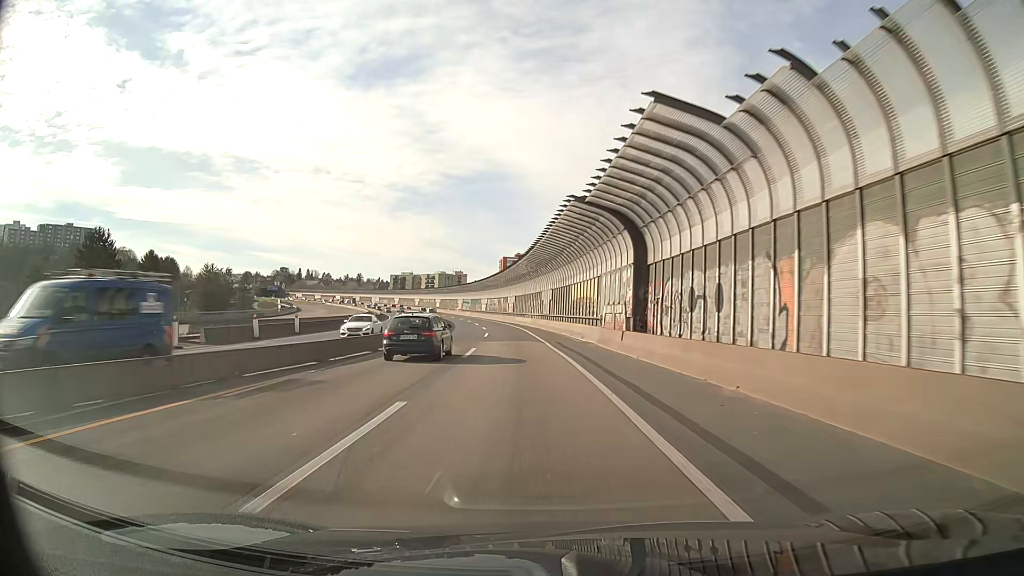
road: motorway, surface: asphalt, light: Day
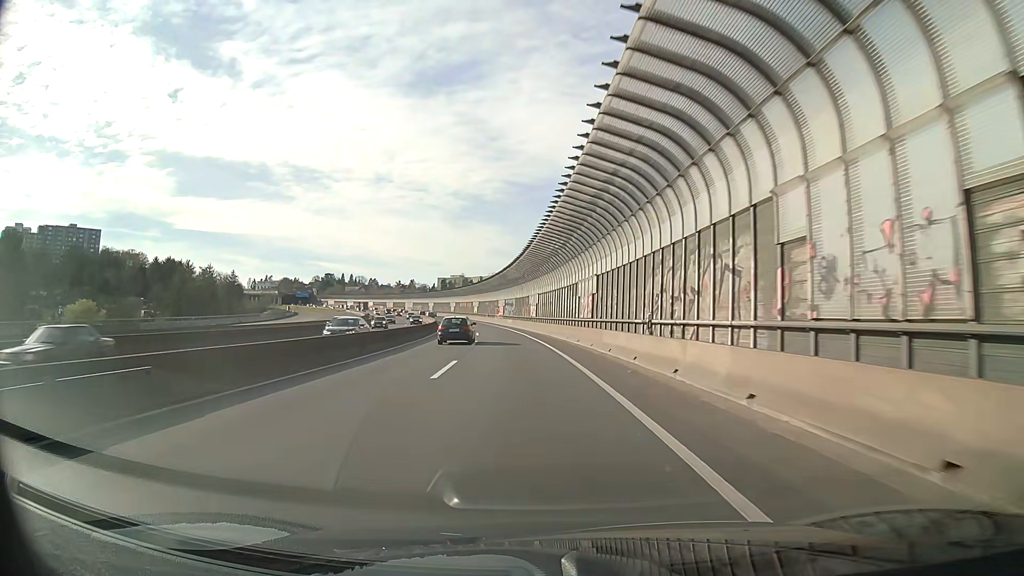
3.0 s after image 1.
(-3.4, +62.3) m; -6°
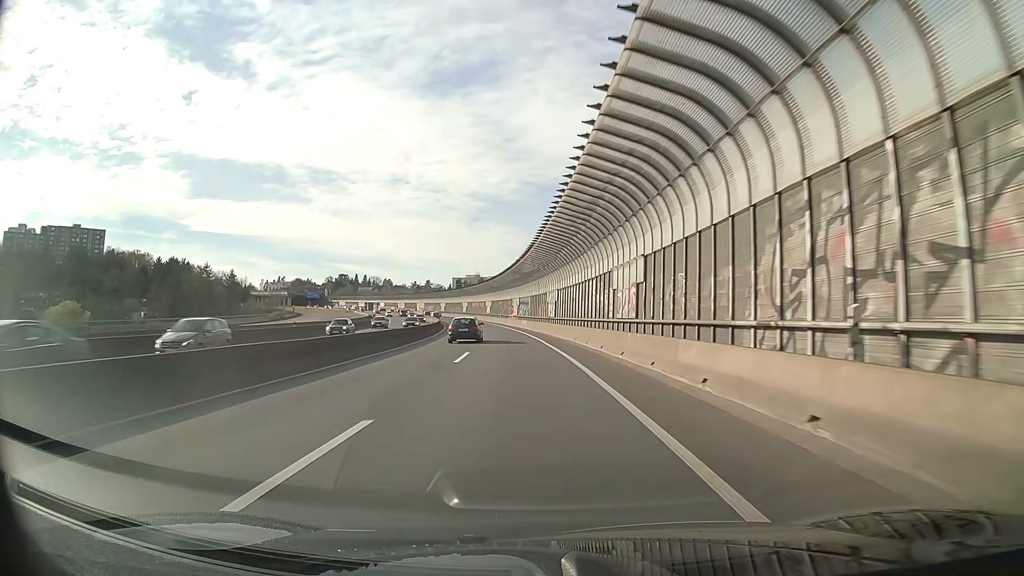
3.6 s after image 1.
(-0.1, +12.5) m; -1°
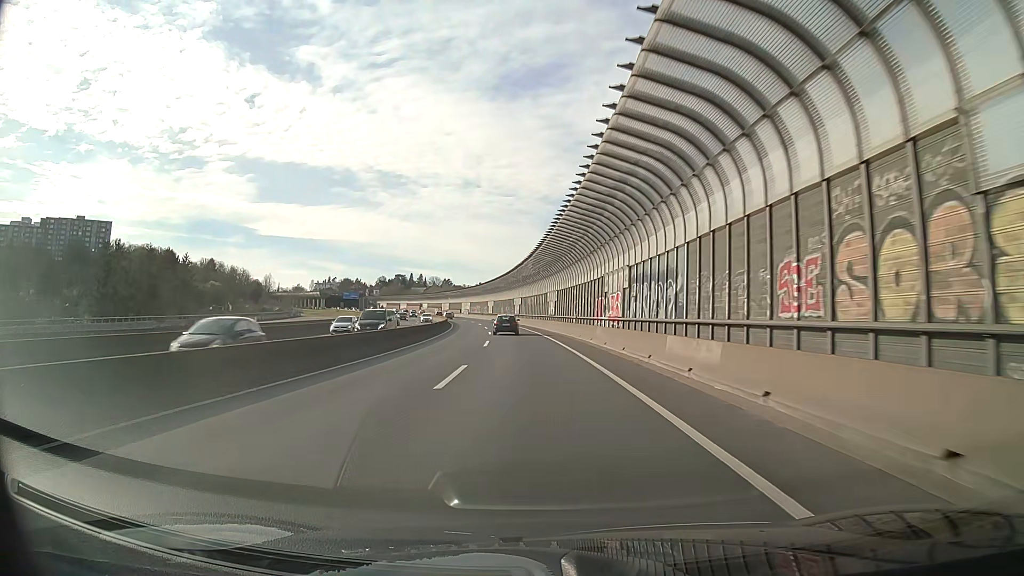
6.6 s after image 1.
(-3.8, +62.3) m; -6°
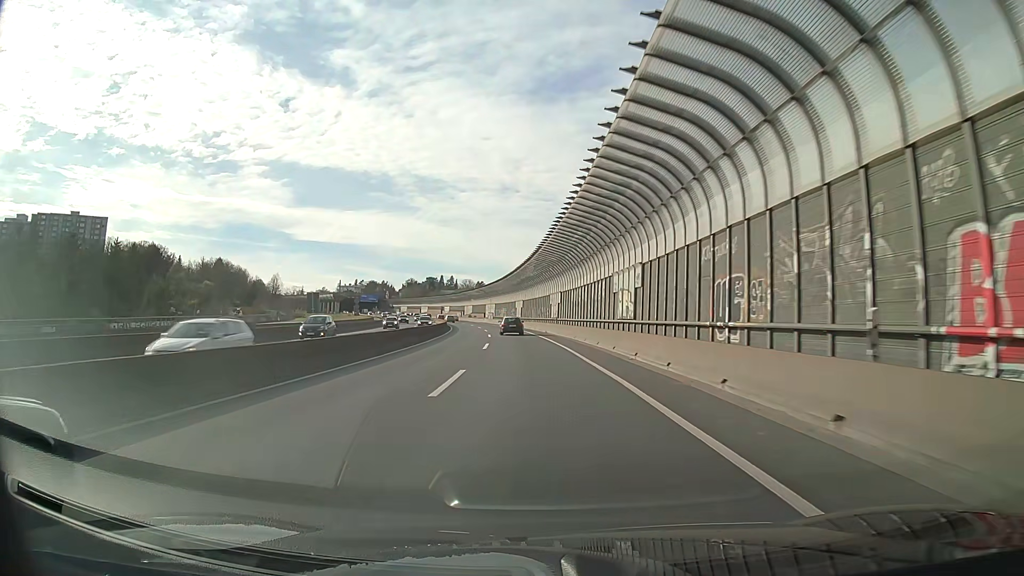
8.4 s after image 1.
(-1.2, +37.4) m; -4°
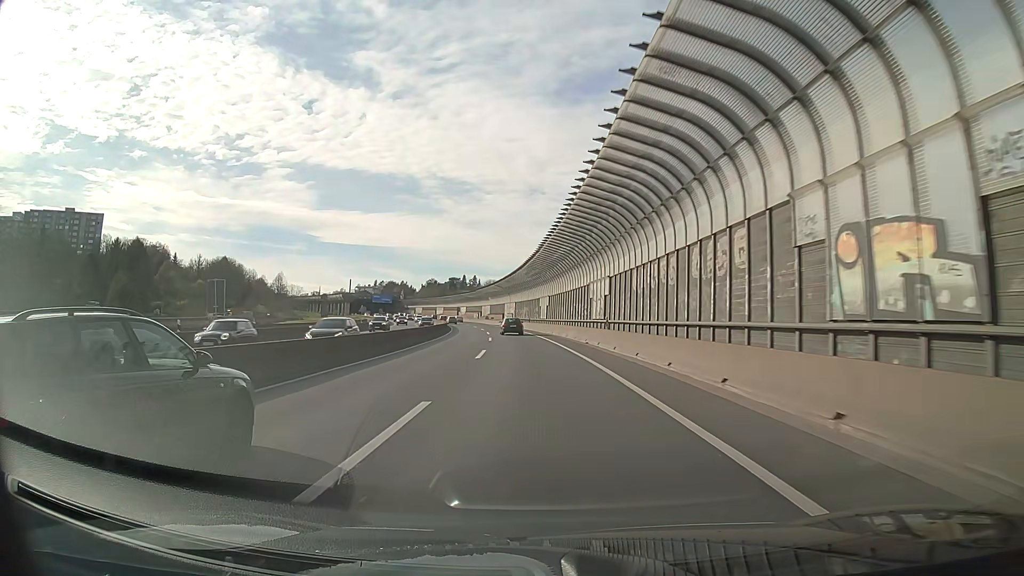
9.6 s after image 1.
(-0.5, +25.0) m; -2°
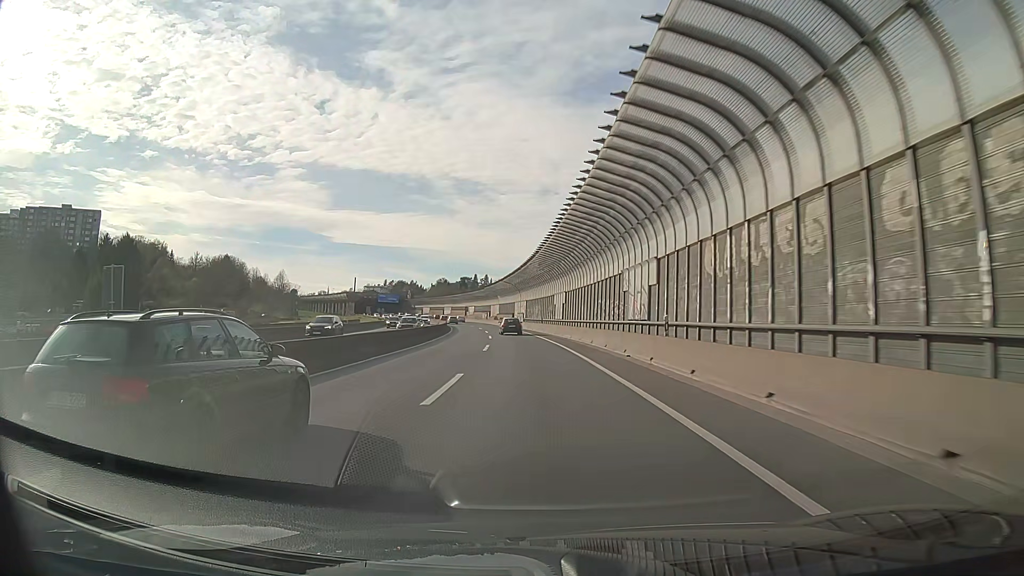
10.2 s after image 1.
(-0.1, +12.5) m; -1°
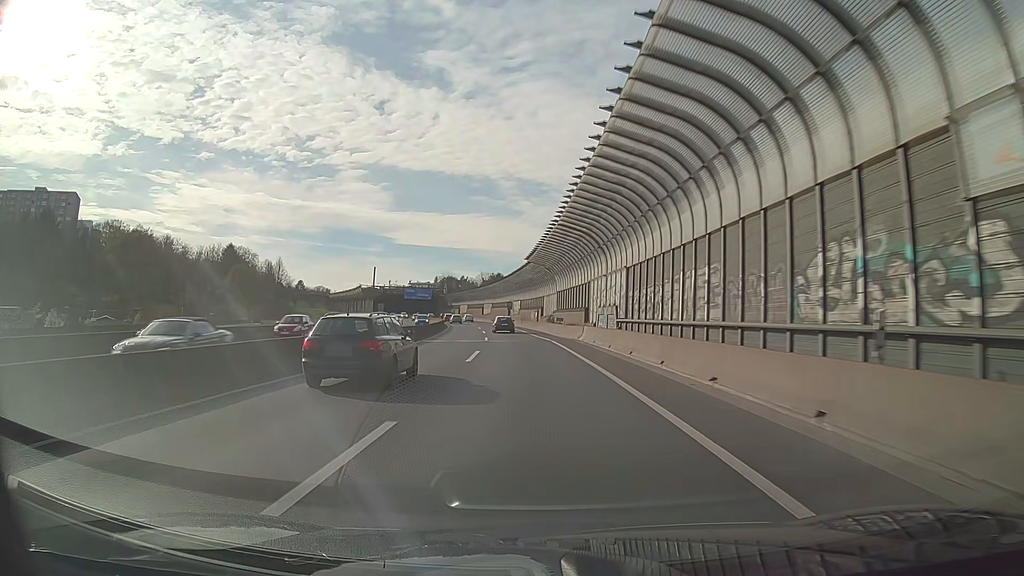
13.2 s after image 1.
(-3.2, +62.3) m; -6°
(0, +10) (0, +20) (-1, +30) (-1, +40) (-2, +50) (-3, +60) (-4, +70) (-5, +80) (-7, +90) (-8, +100) m
